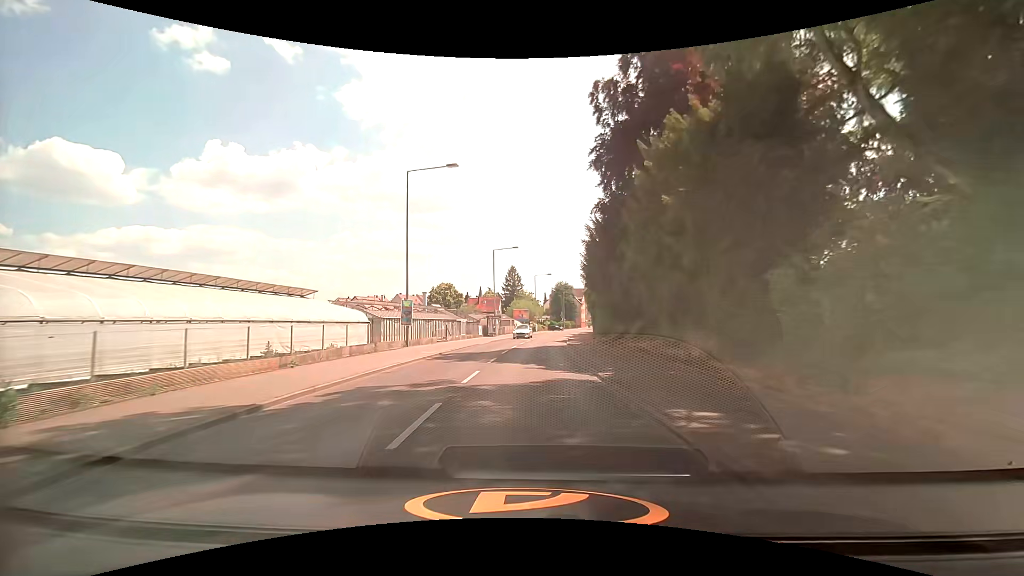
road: tertiary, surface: asphalt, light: Day
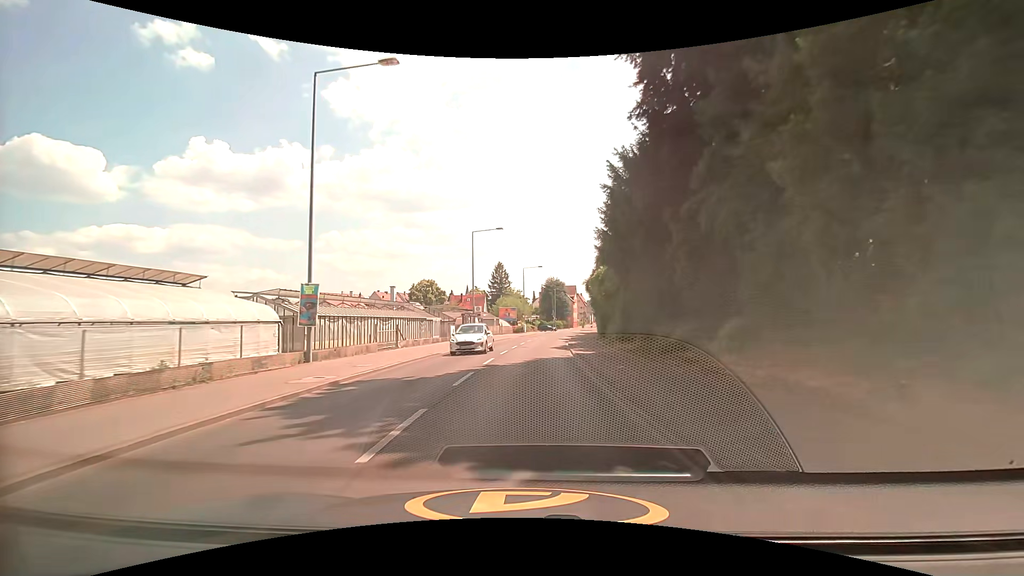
(+0.2, +12.5) m; +1°
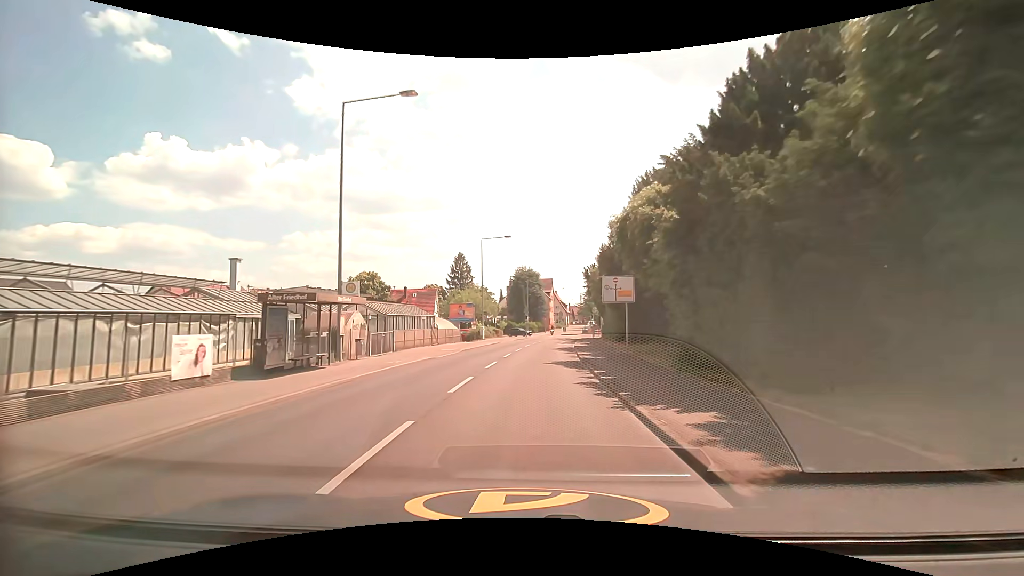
(+1.1, +31.0) m; +4°
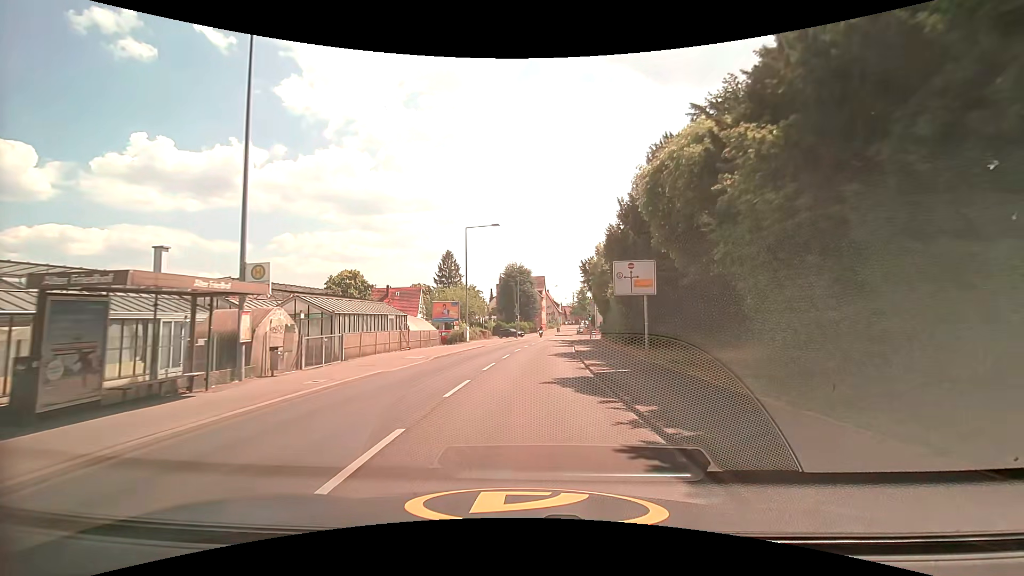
(+0.1, +6.6) m; +2°
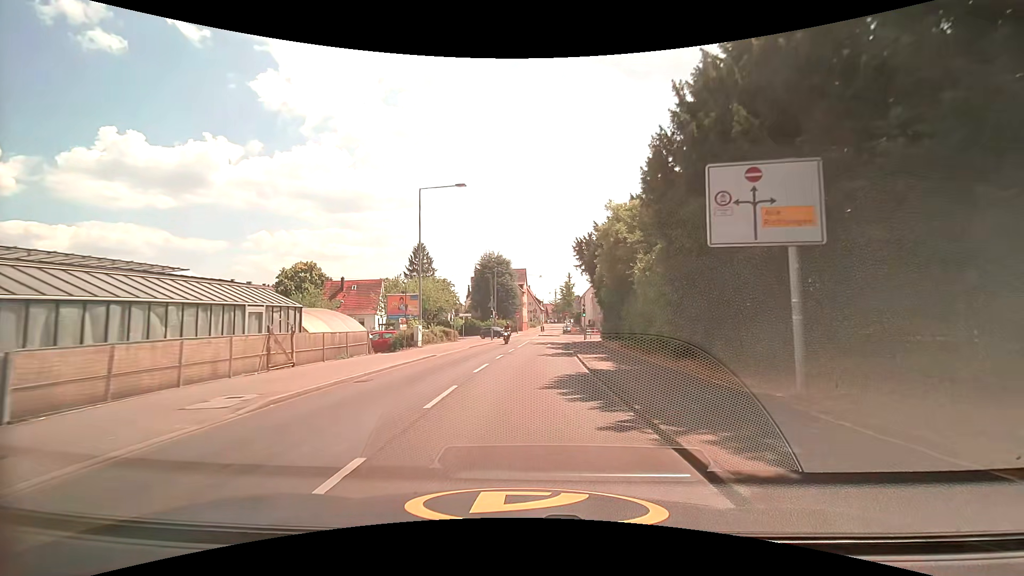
(0.0, +13.4) m; +2°
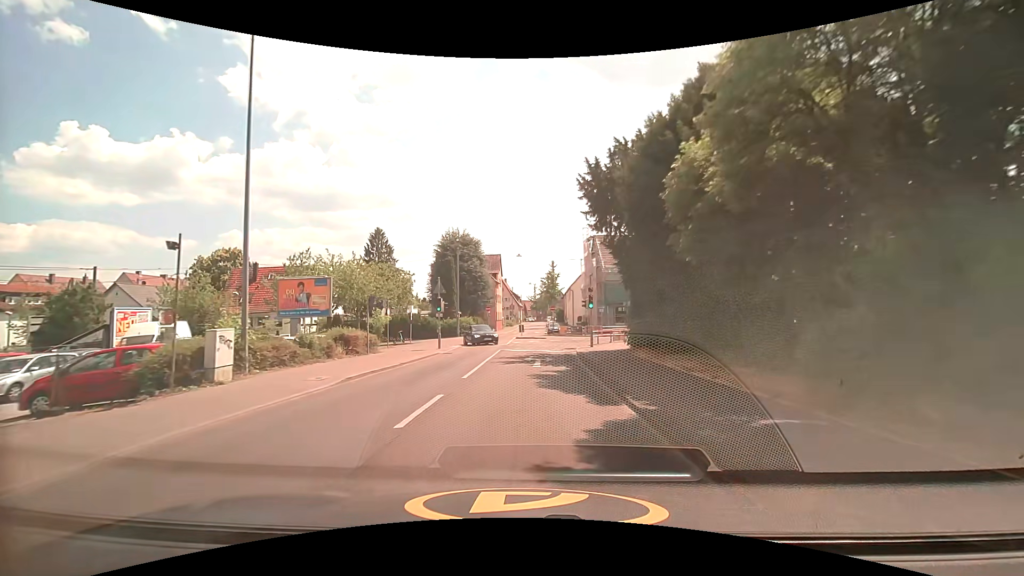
(+0.2, +19.2) m; +2°
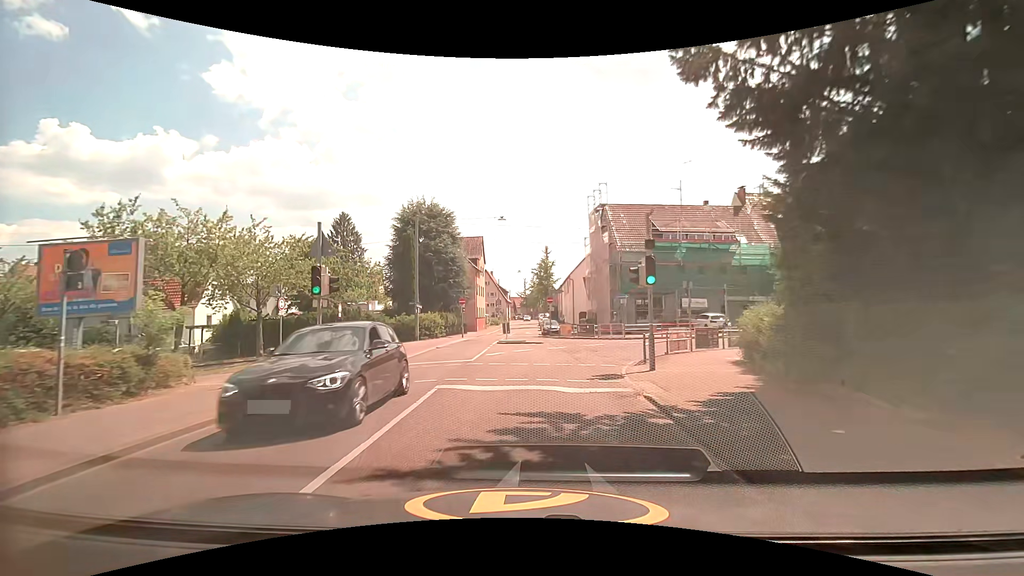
(+0.3, +16.1) m; +1°
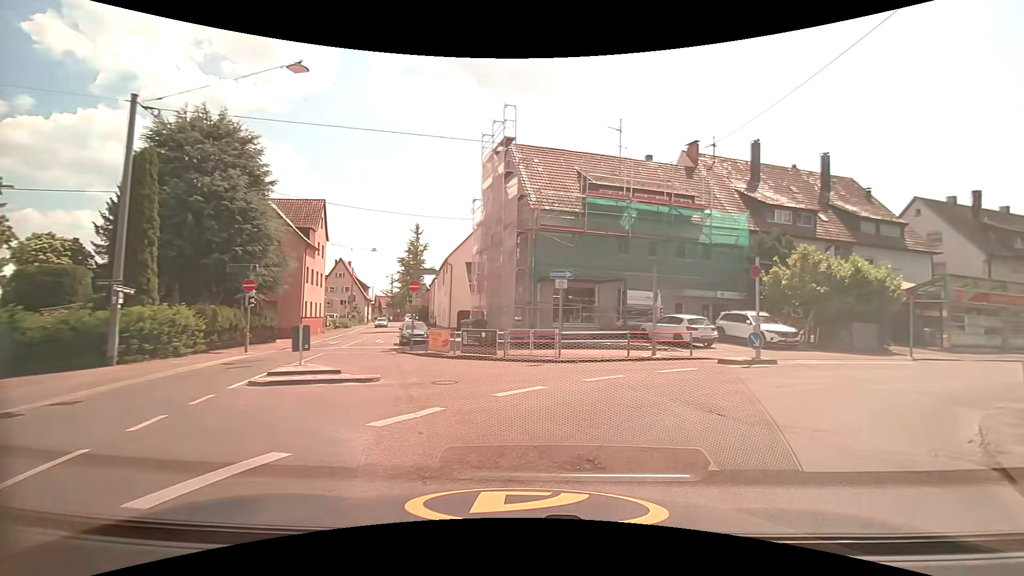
(+1.1, +18.3) m; +15°
